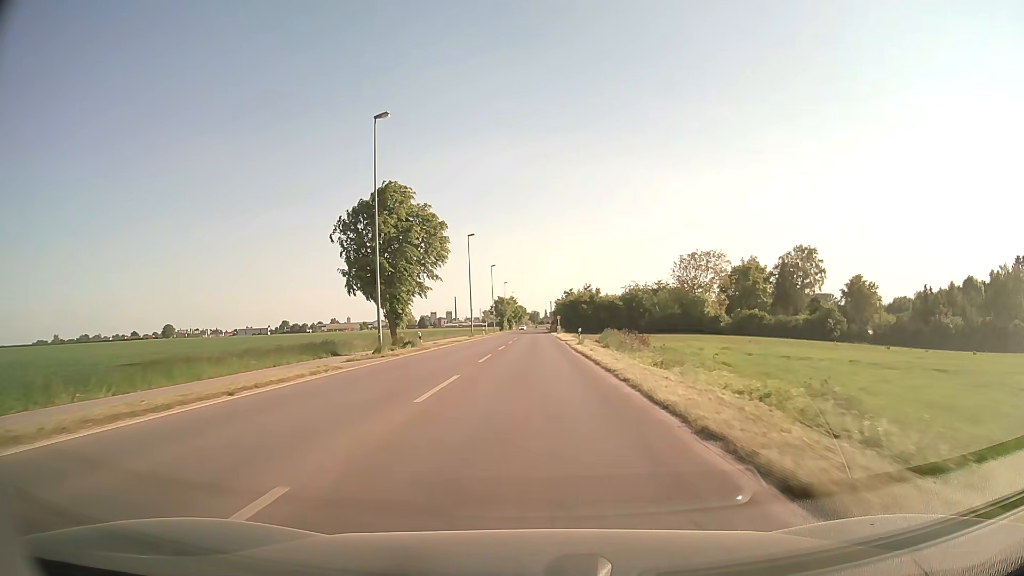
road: secondary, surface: asphalt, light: Day
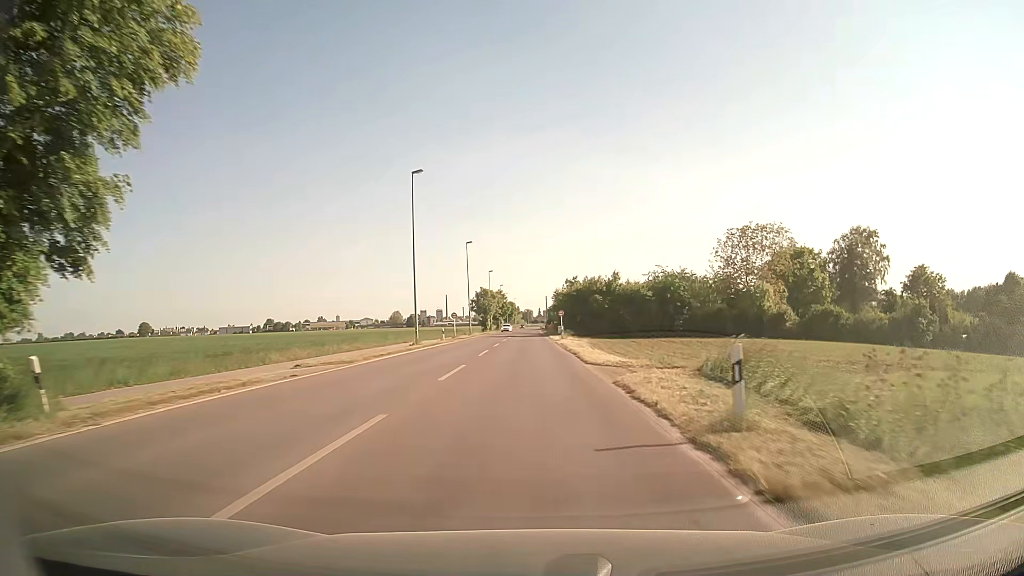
(+0.2, +31.9) m; +1°
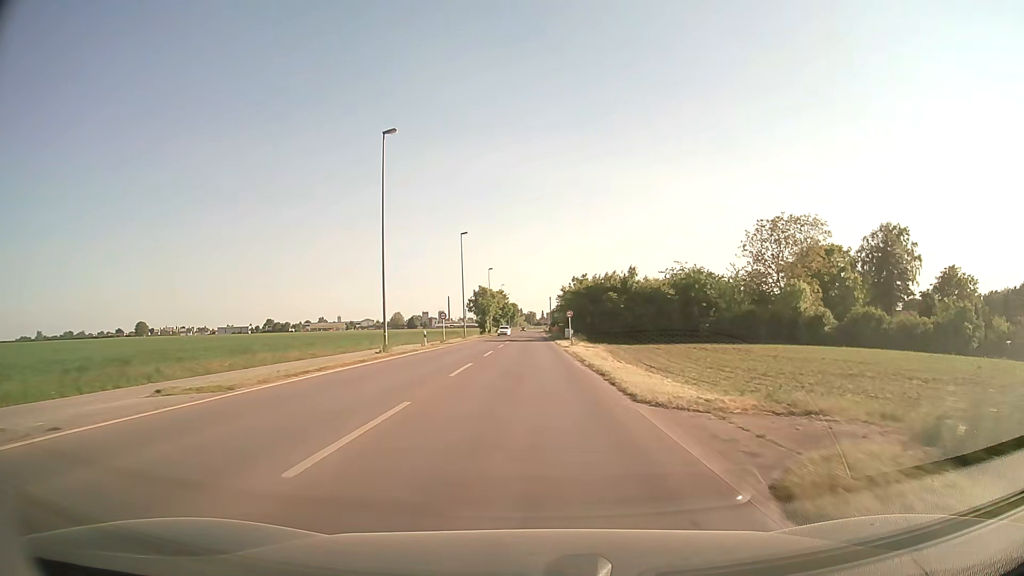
(0.0, +10.1) m; 0°
(0, +10) (0, +20) (0, +30) (0, +40) (0, +50) (0, +60) (0, +70) (0, +80) (0, +90) (0, +100) m
